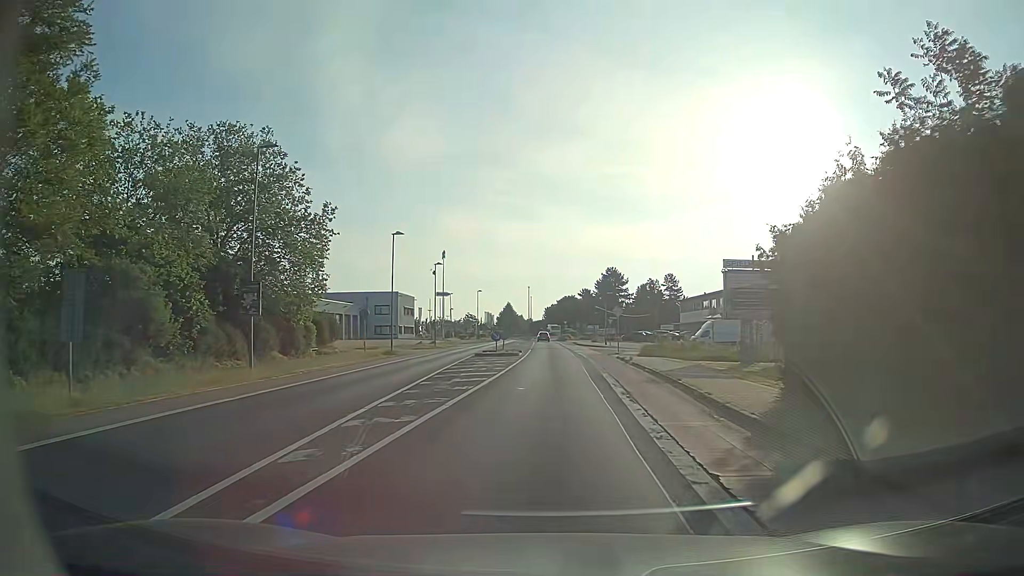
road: tertiary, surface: asphalt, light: Day
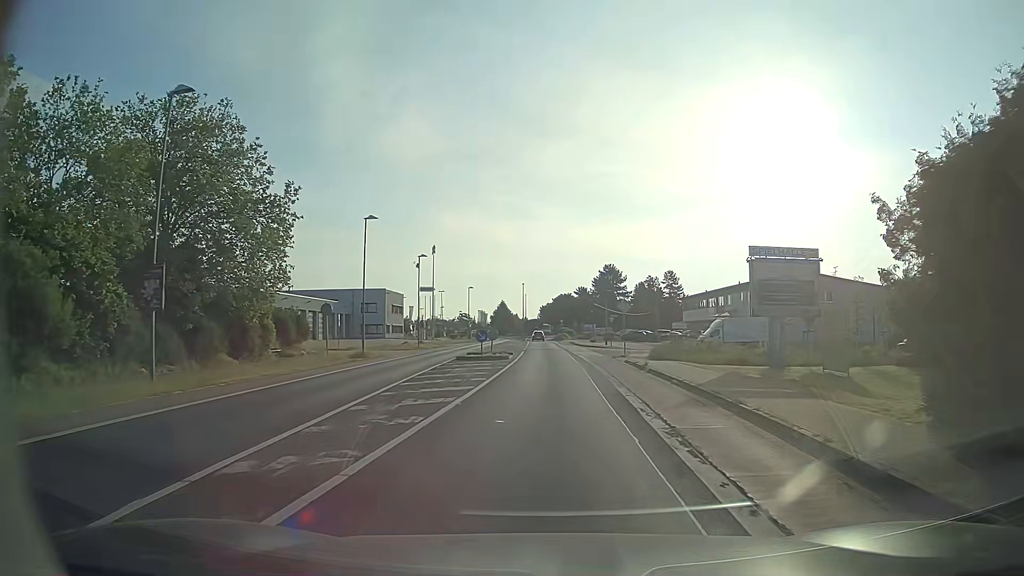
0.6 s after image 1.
(0.0, +6.1) m; +1°
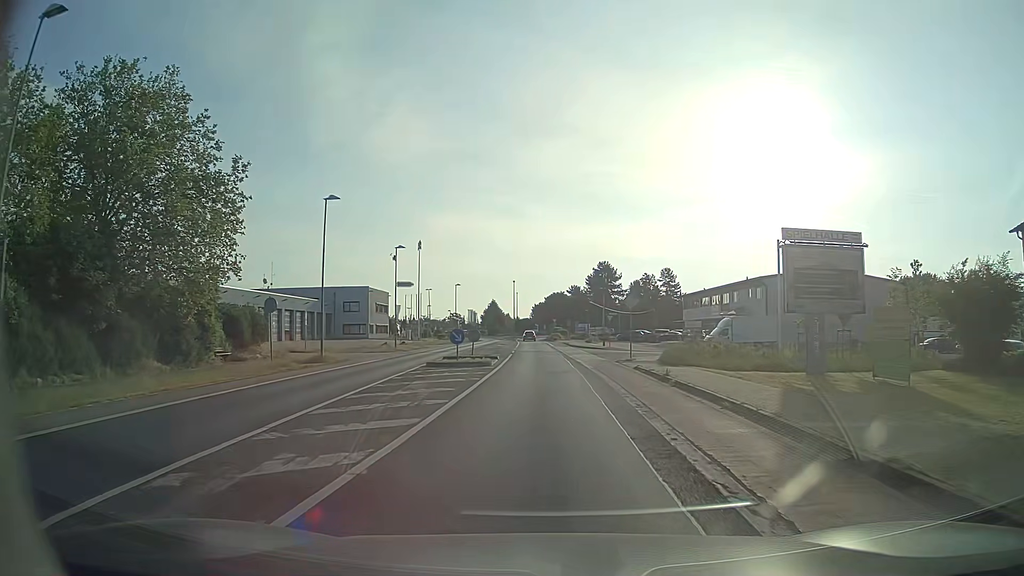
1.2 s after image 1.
(0.0, +6.1) m; +1°
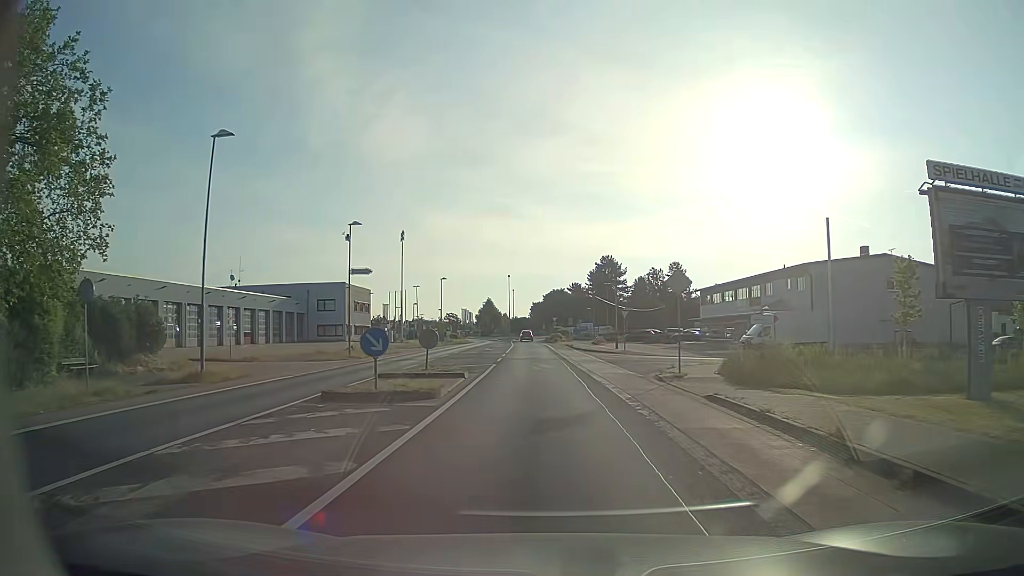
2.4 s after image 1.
(0.0, +12.1) m; 0°
